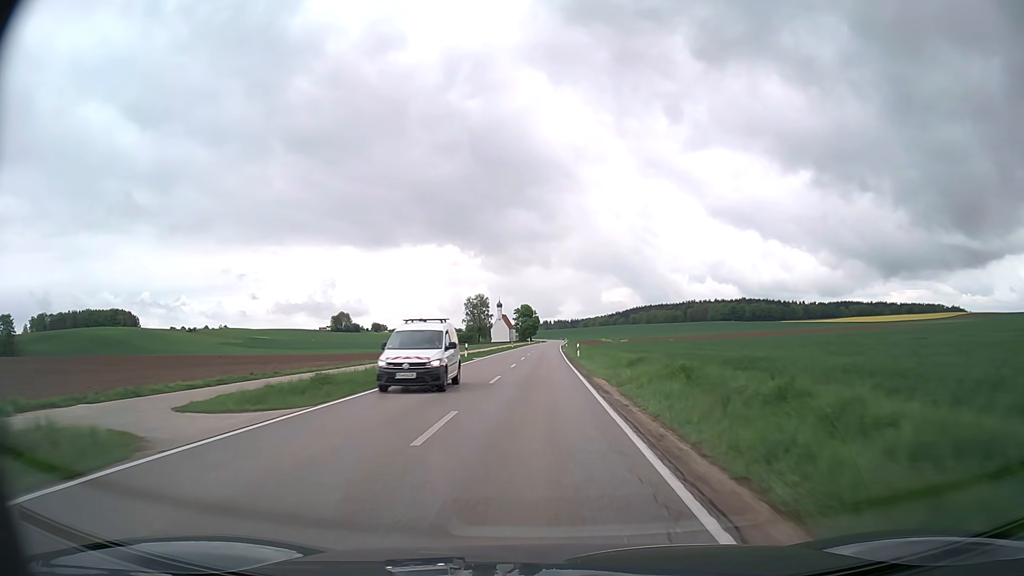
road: secondary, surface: asphalt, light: Day
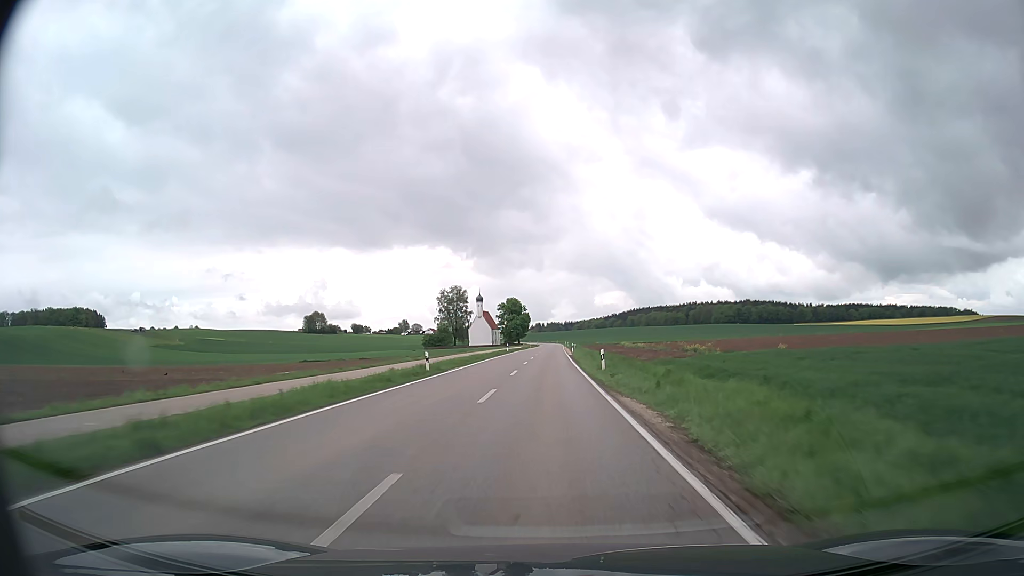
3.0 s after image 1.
(0.0, +66.3) m; +1°
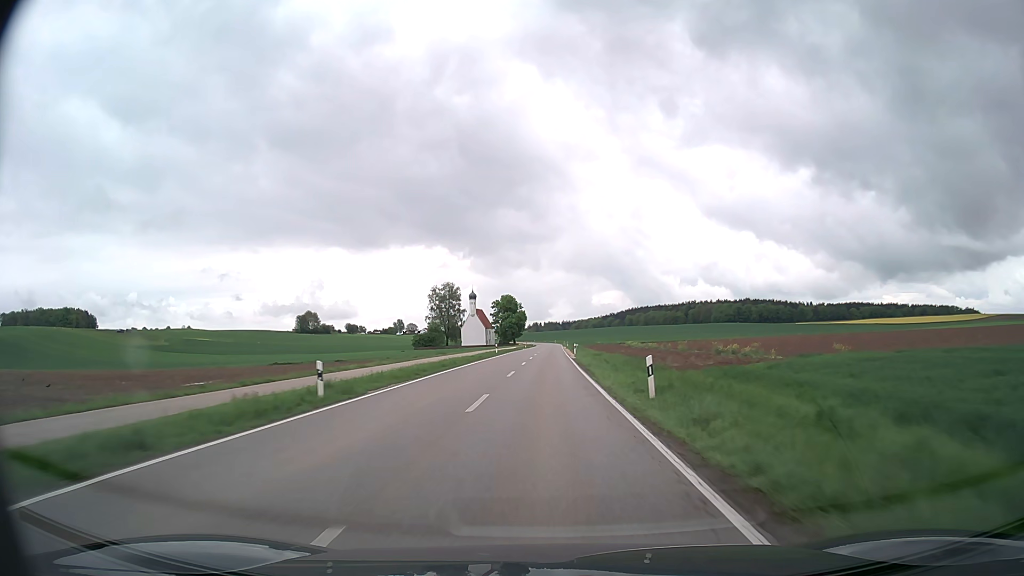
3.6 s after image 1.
(0.0, +14.1) m; 0°
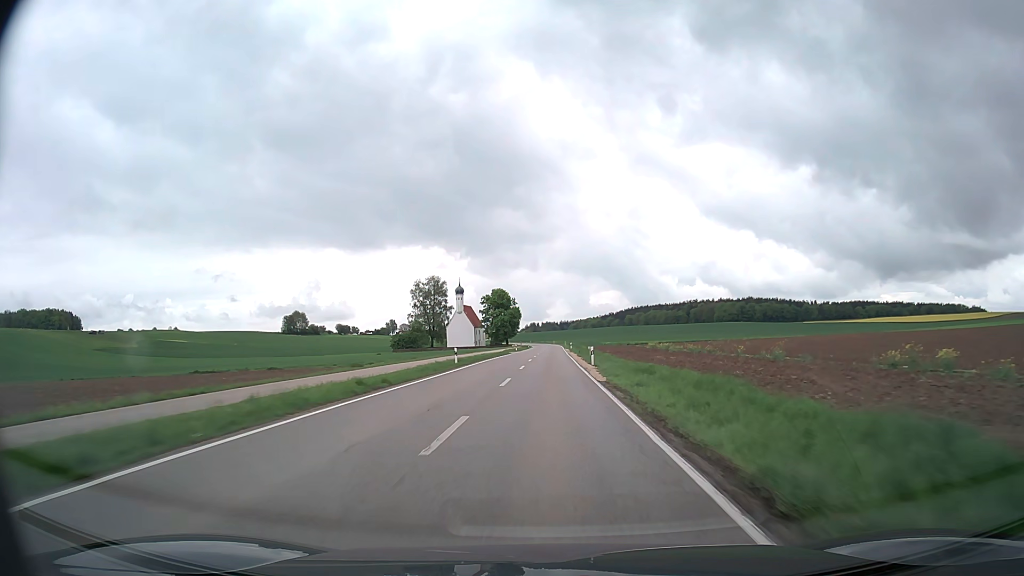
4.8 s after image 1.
(+0.1, +29.0) m; 0°
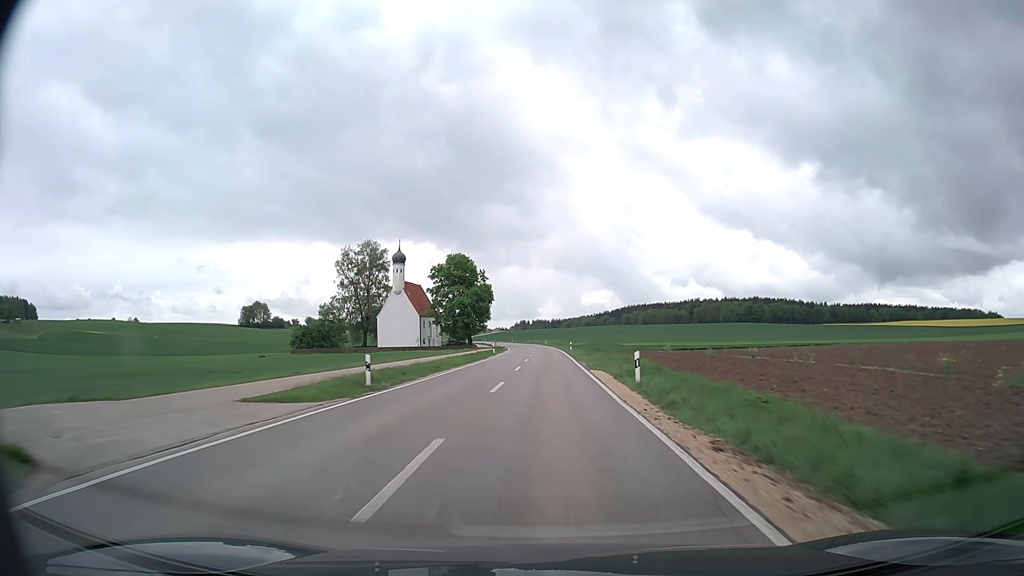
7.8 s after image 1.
(+0.4, +75.2) m; +1°
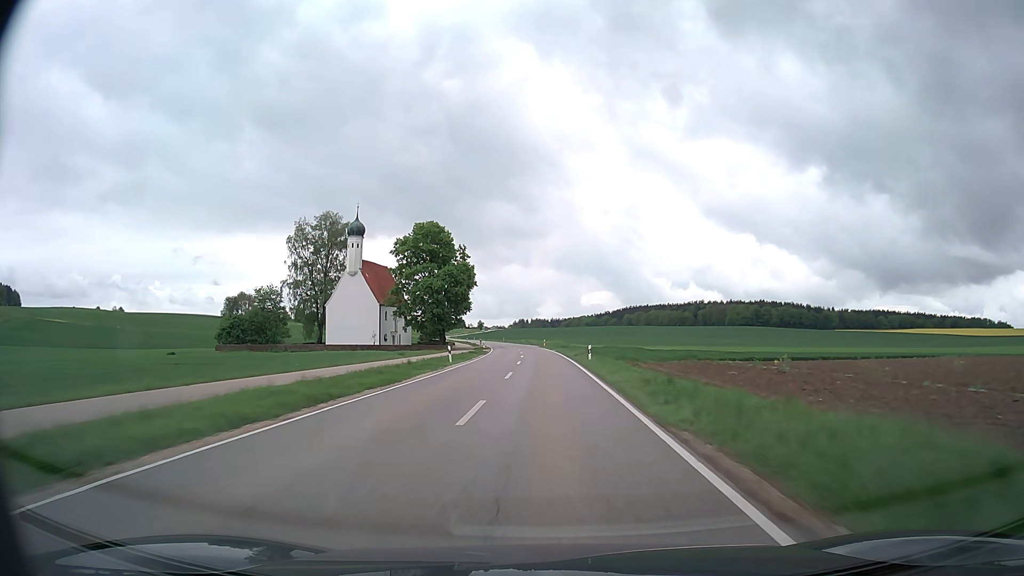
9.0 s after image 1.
(0.0, +30.7) m; 0°
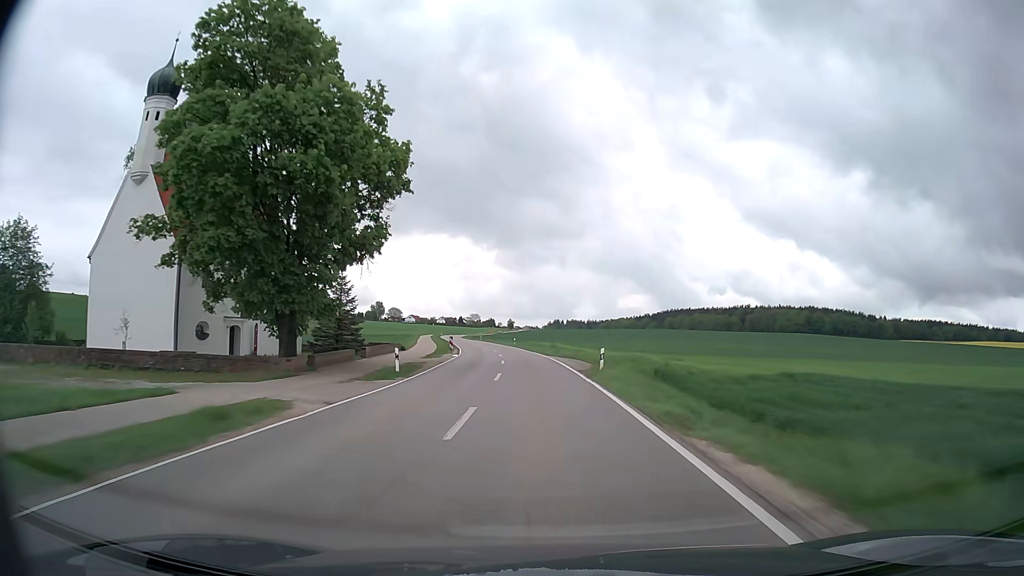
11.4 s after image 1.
(-0.8, +61.8) m; -3°
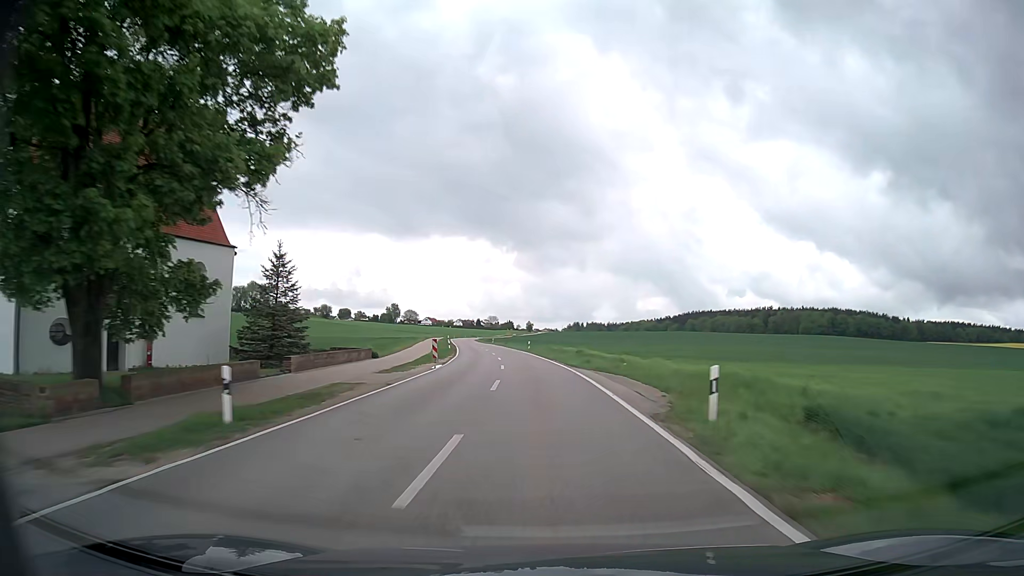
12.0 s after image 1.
(-0.2, +15.5) m; -1°
